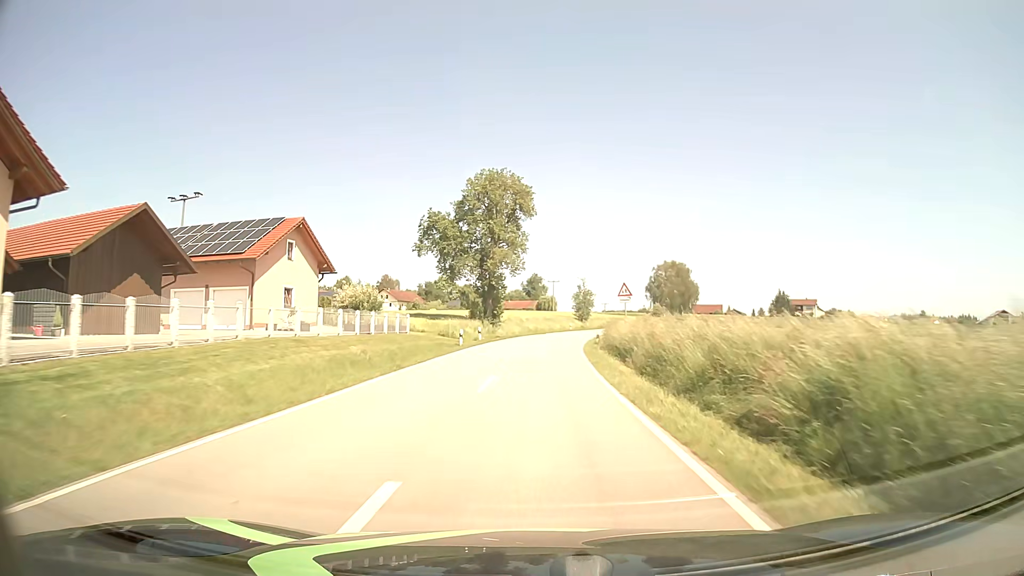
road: tertiary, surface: asphalt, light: Day
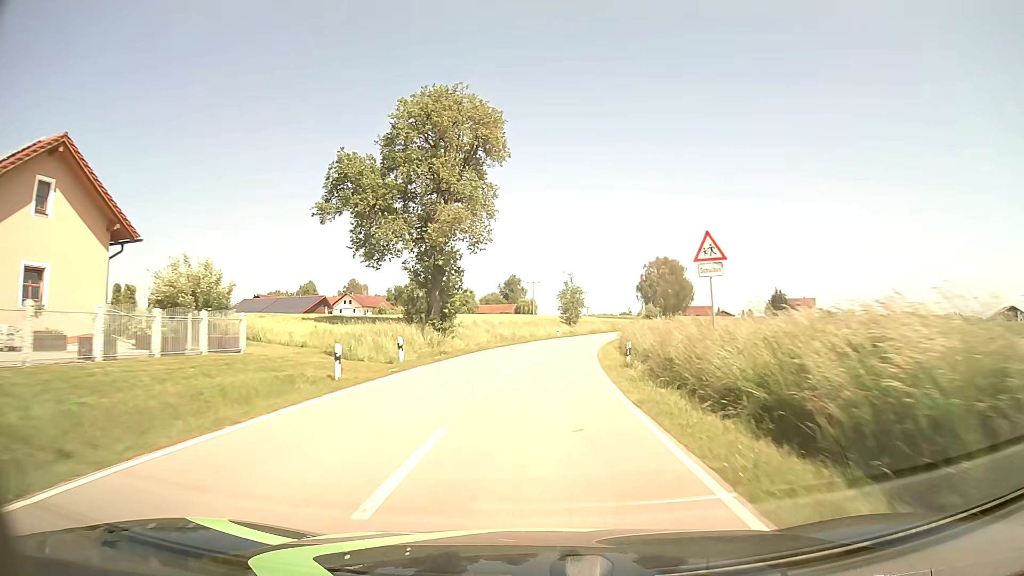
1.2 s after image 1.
(+0.2, +20.8) m; +2°
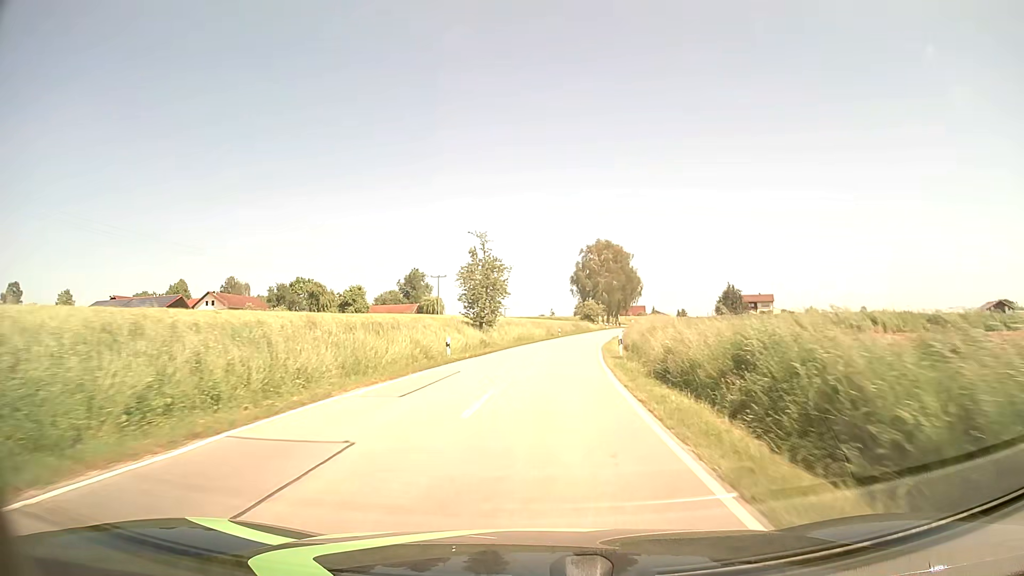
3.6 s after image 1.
(+2.4, +42.3) m; +7°
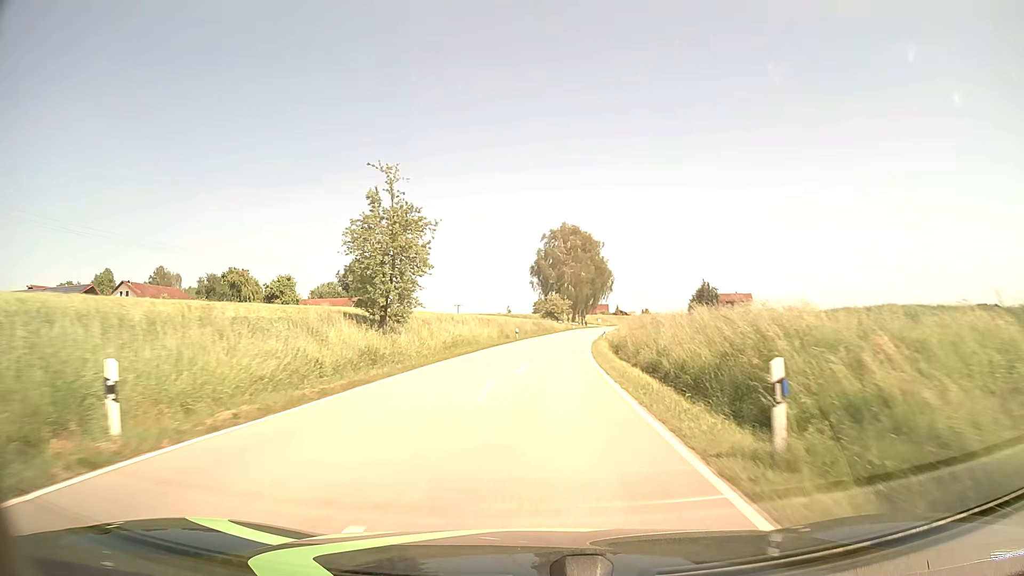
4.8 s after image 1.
(+0.7, +21.6) m; +4°
(0, +10) (+1, +20) (+1, +30) (+2, +40) (+3, +50) (+4, +60) (+5, +70) (+7, +80) (+8, +90) (+10, +99) m
